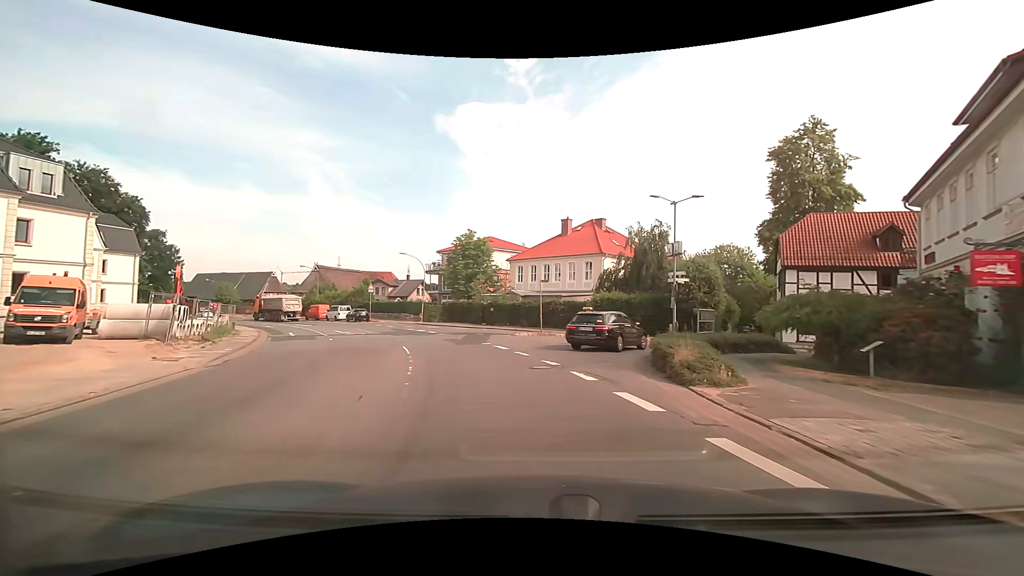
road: secondary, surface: asphalt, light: Day
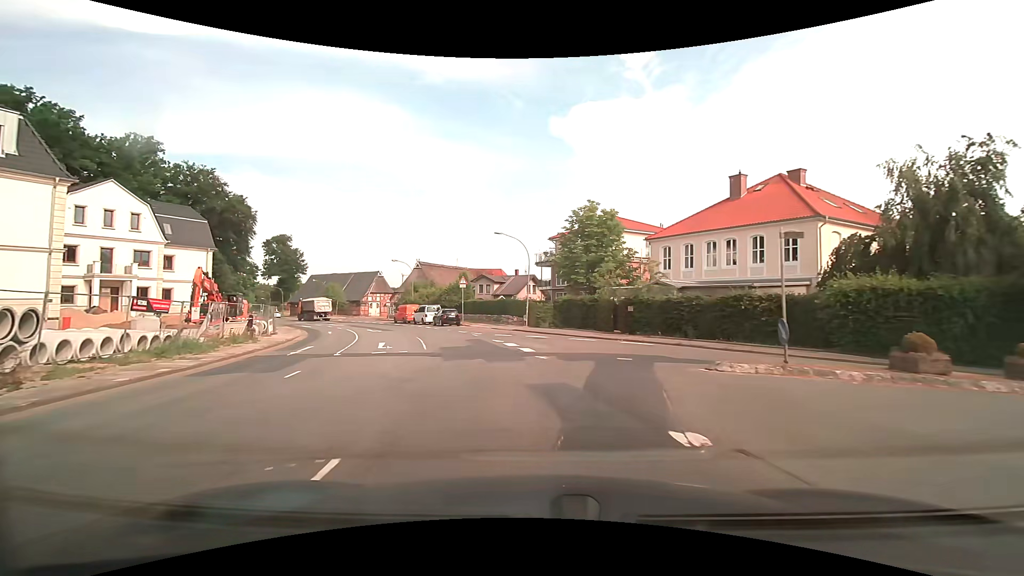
(-1.9, +16.3) m; -13°
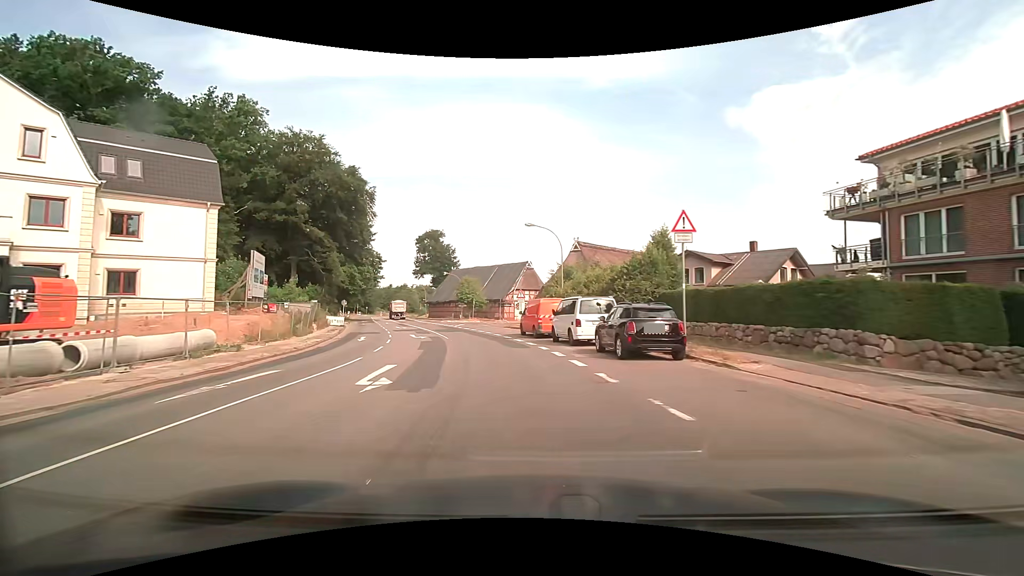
(-5.6, +30.9) m; -19°
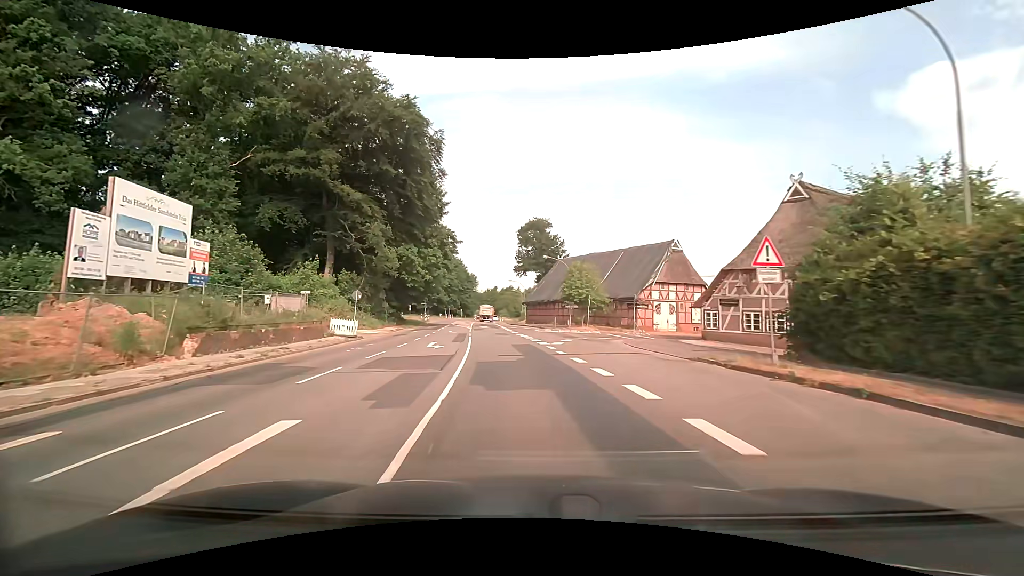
(-3.3, +28.2) m; -13°
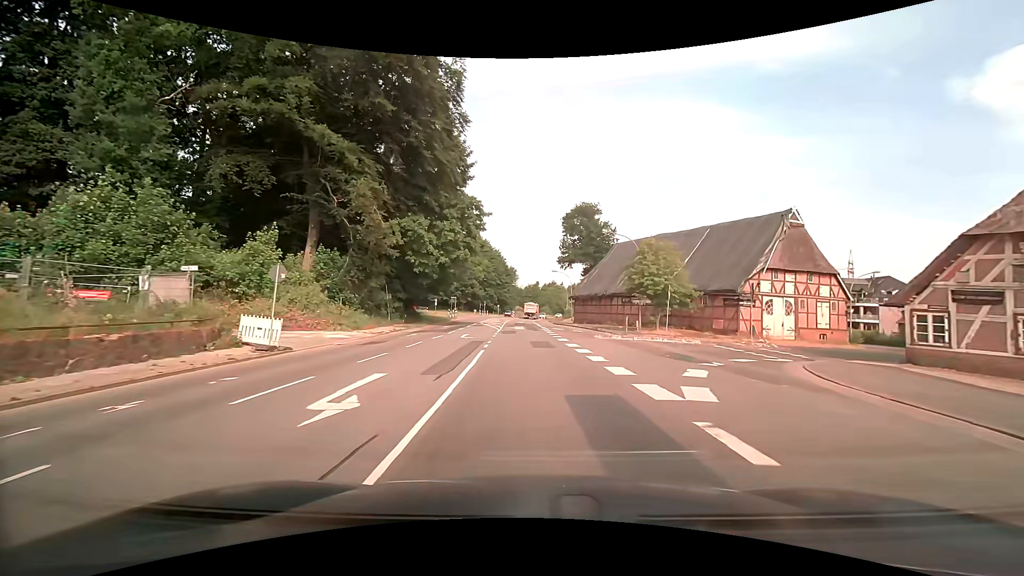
(-0.7, +15.2) m; -5°
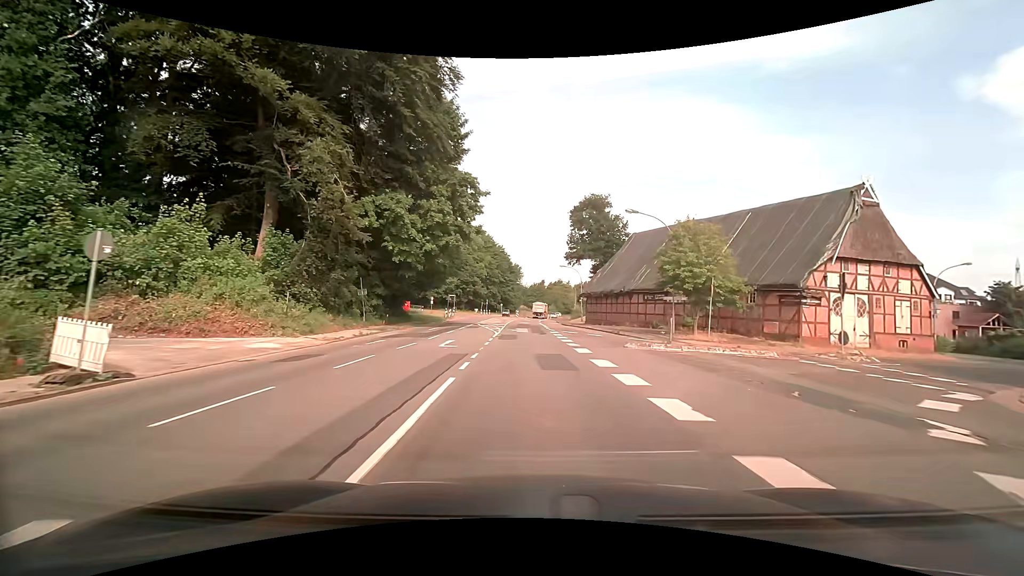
(0.0, +7.6) m; 0°
